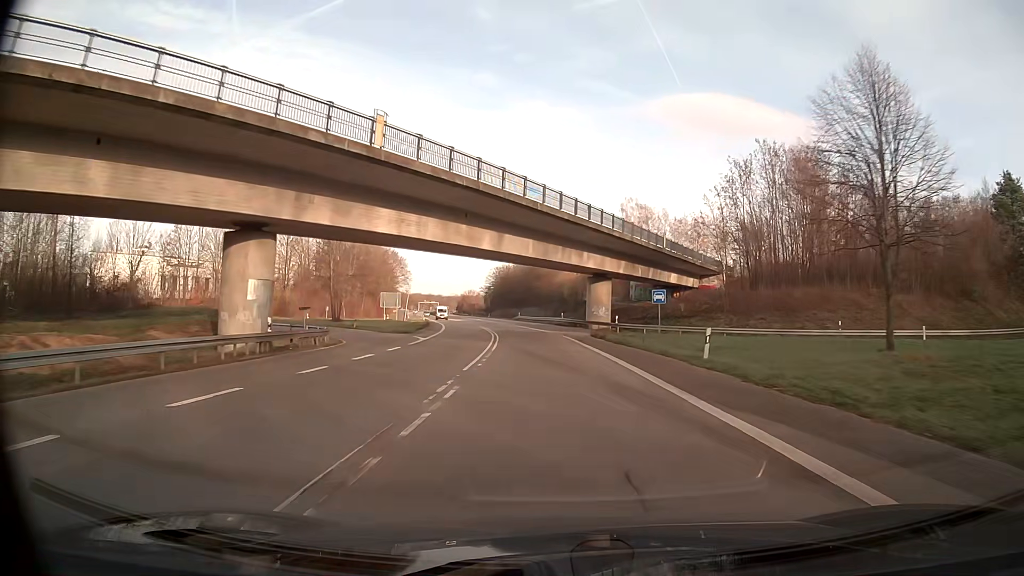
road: primary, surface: asphalt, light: Day
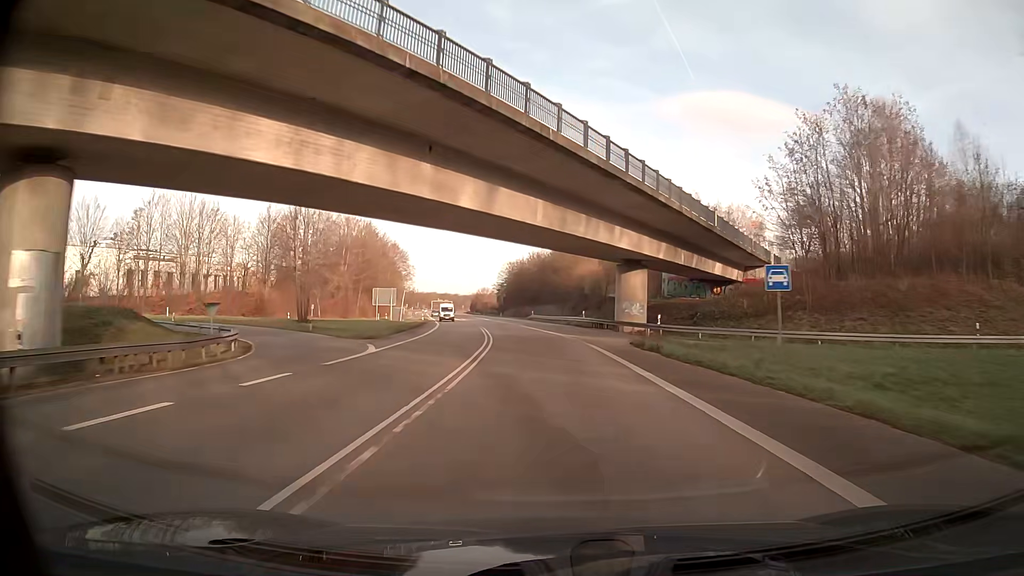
(-0.2, +14.5) m; -2°
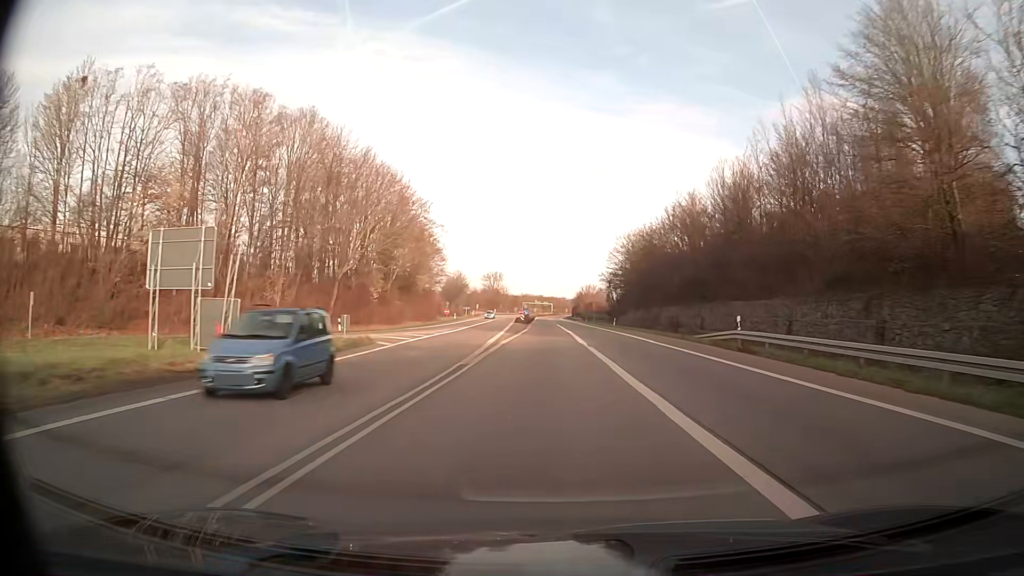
(-6.2, +72.1) m; -9°
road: trunk
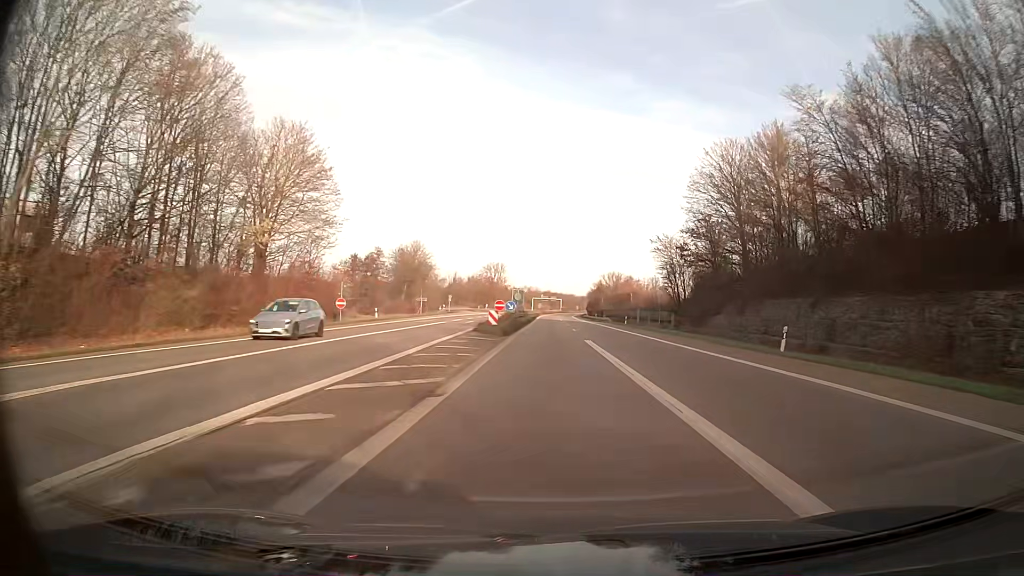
(-0.5, +58.0) m; 0°
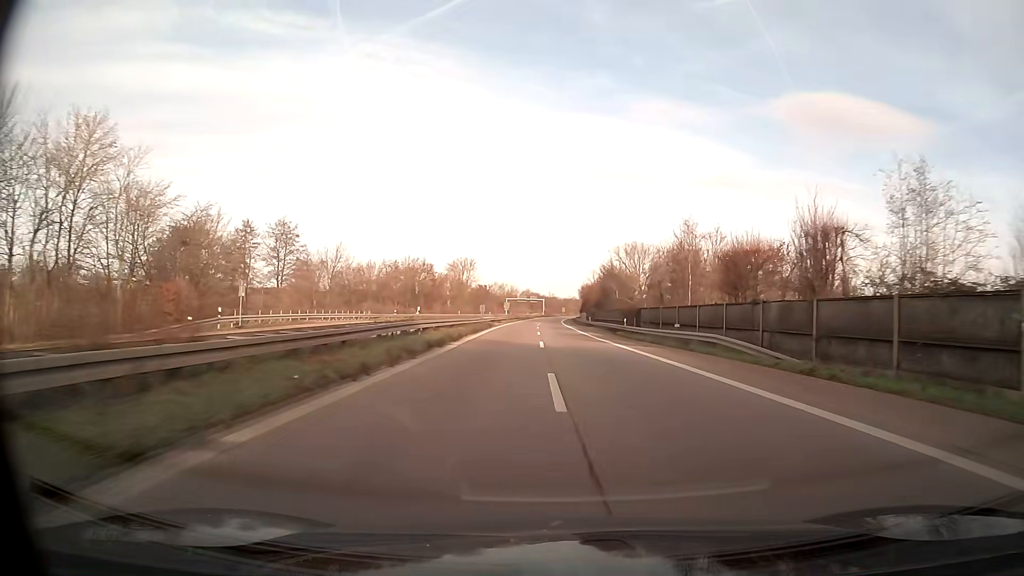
(+1.0, +72.5) m; +2°
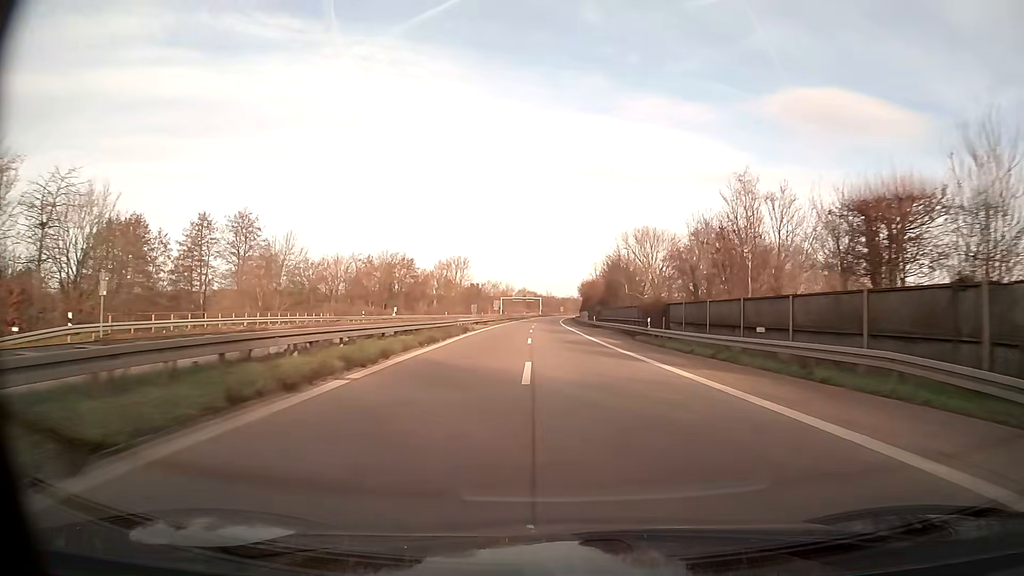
(0.0, +14.5) m; 0°
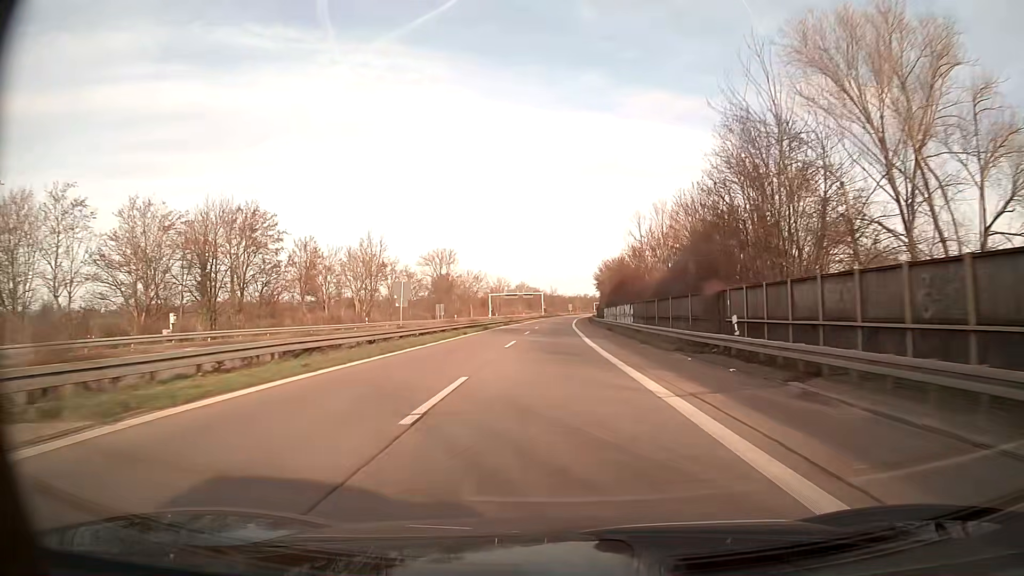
(-0.2, +58.0) m; -1°
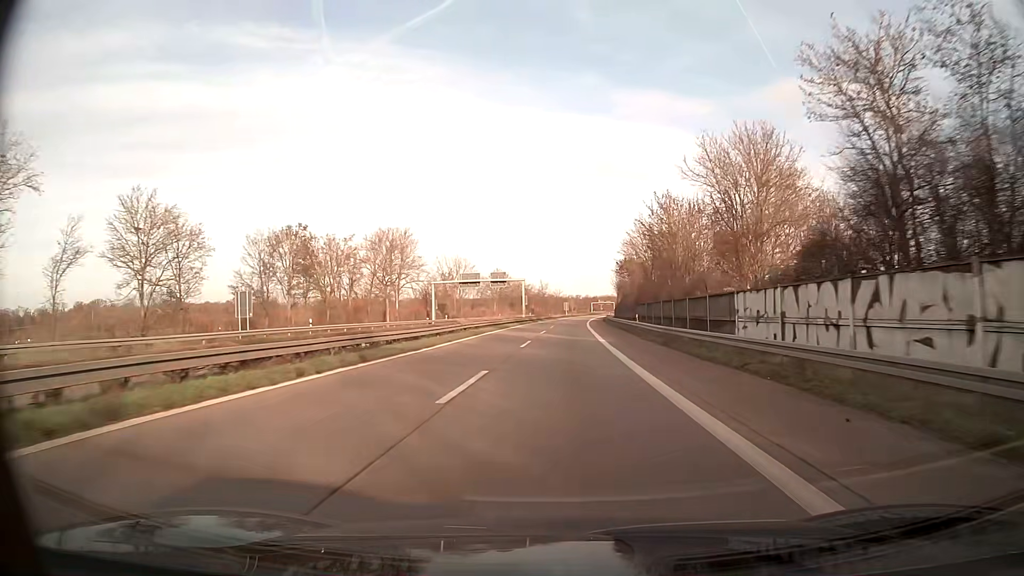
(+0.2, +71.3) m; +1°
